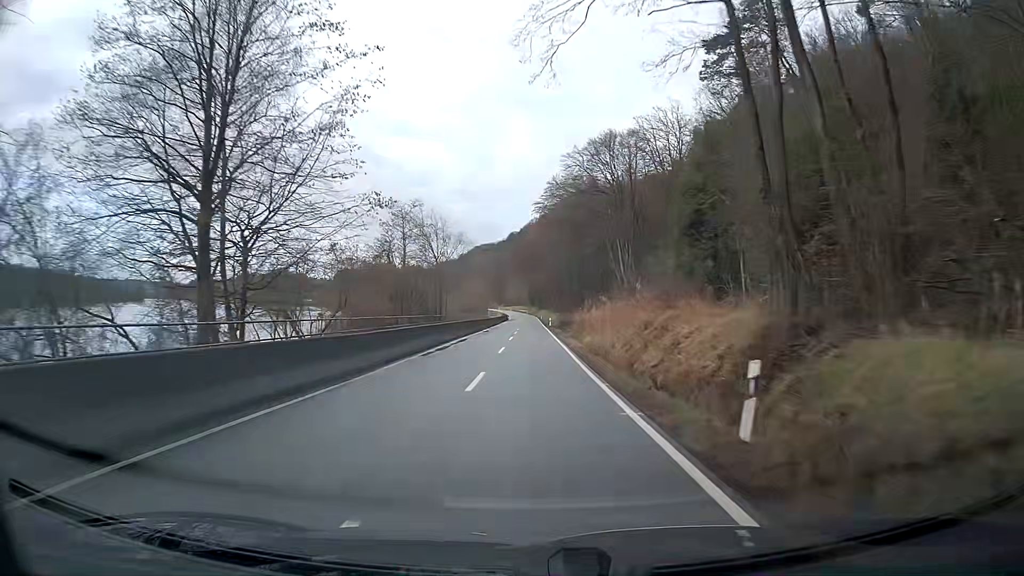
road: secondary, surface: asphalt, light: Day
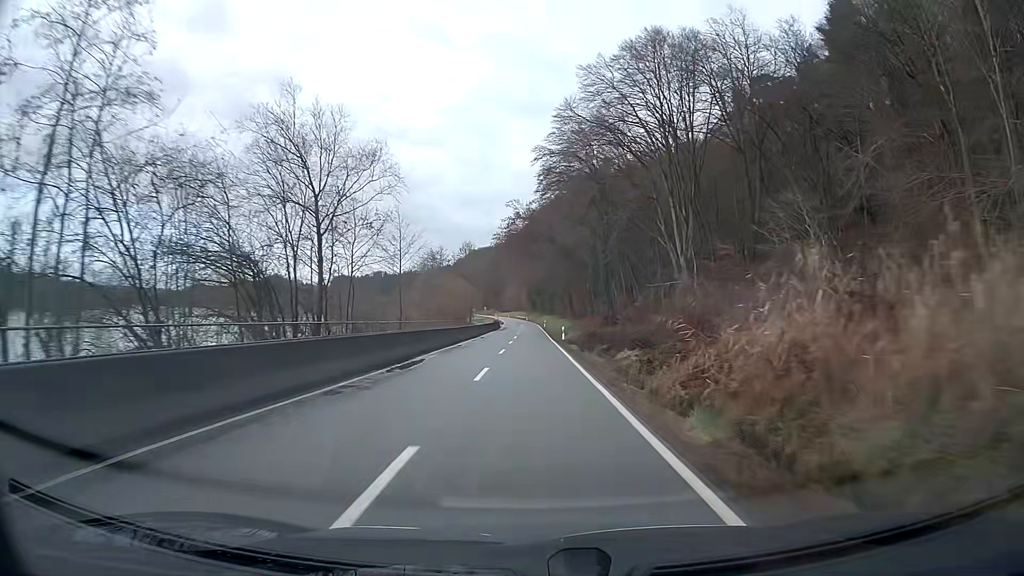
(-0.1, +33.5) m; 0°
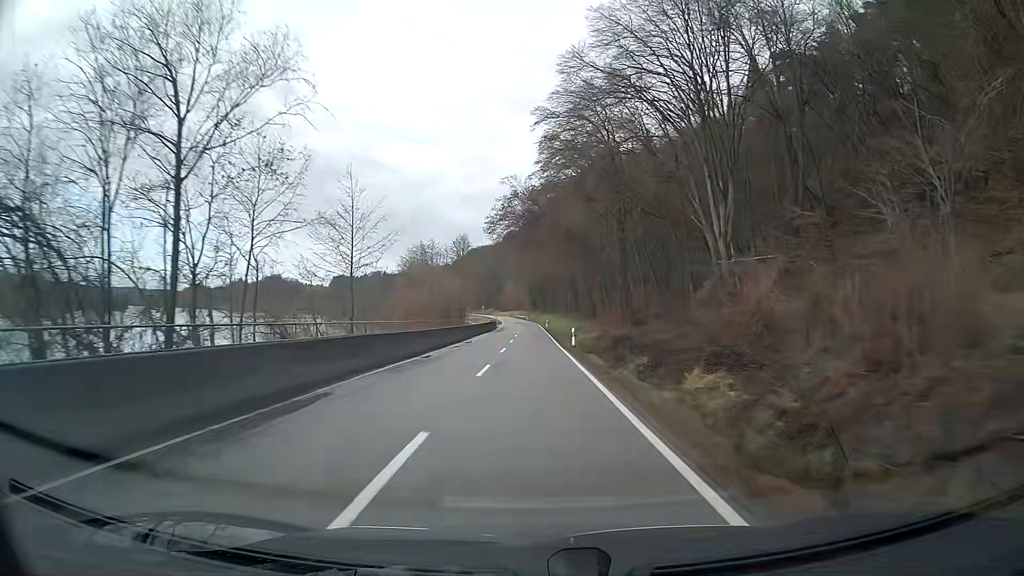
(0.0, +11.1) m; 0°
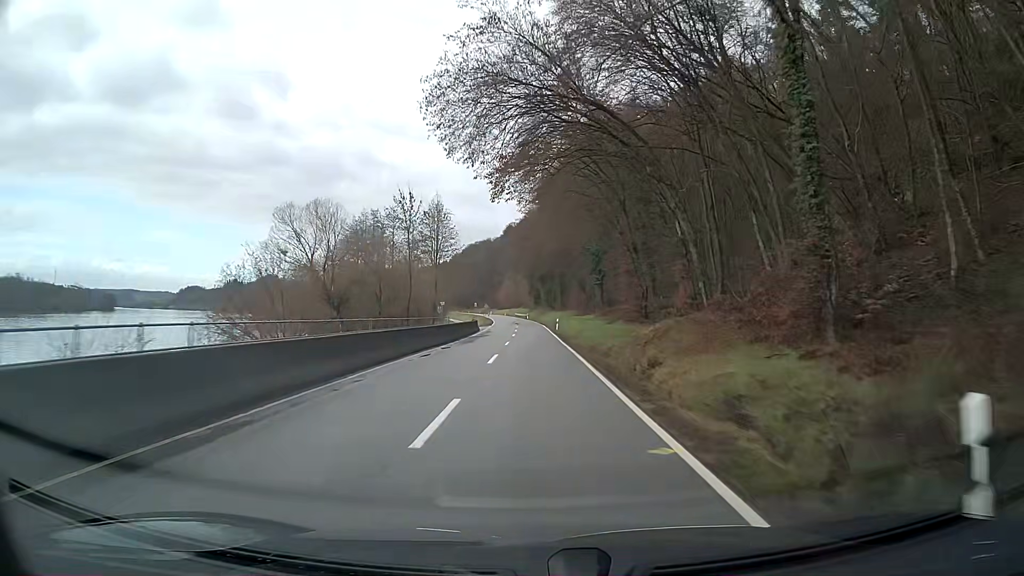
(0.0, +33.1) m; 0°
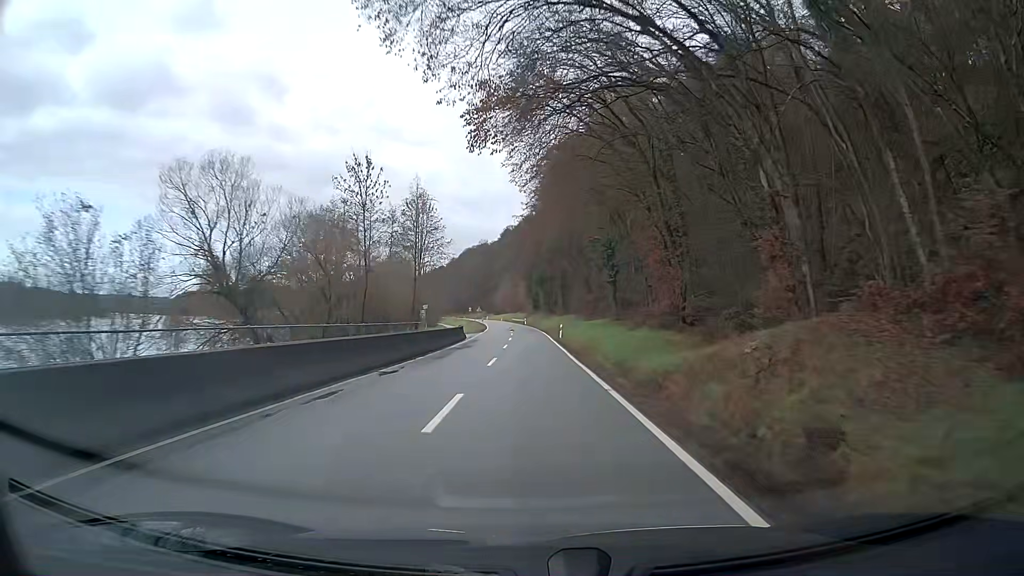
(0.0, +11.0) m; 0°
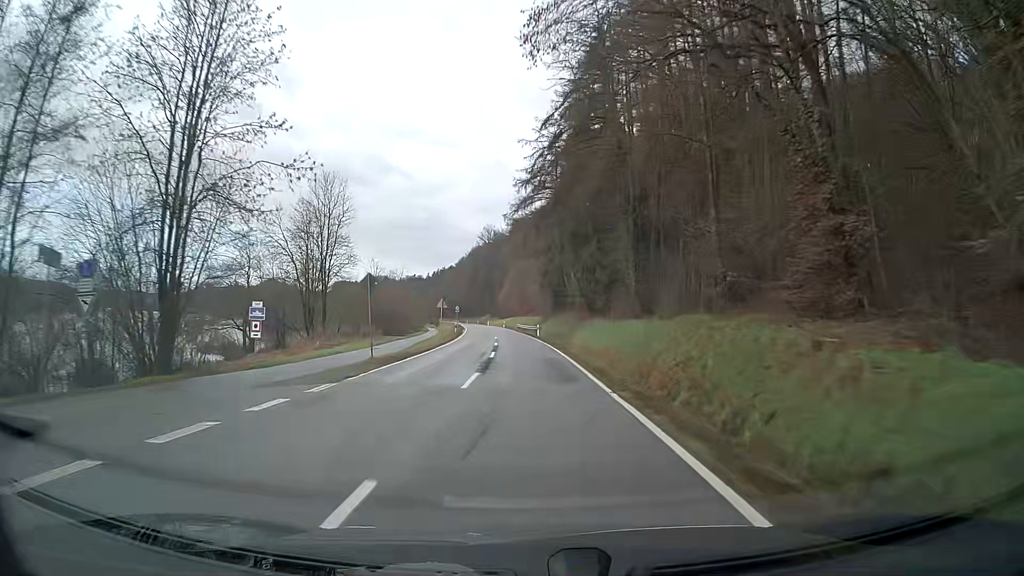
(-0.2, +54.5) m; -2°
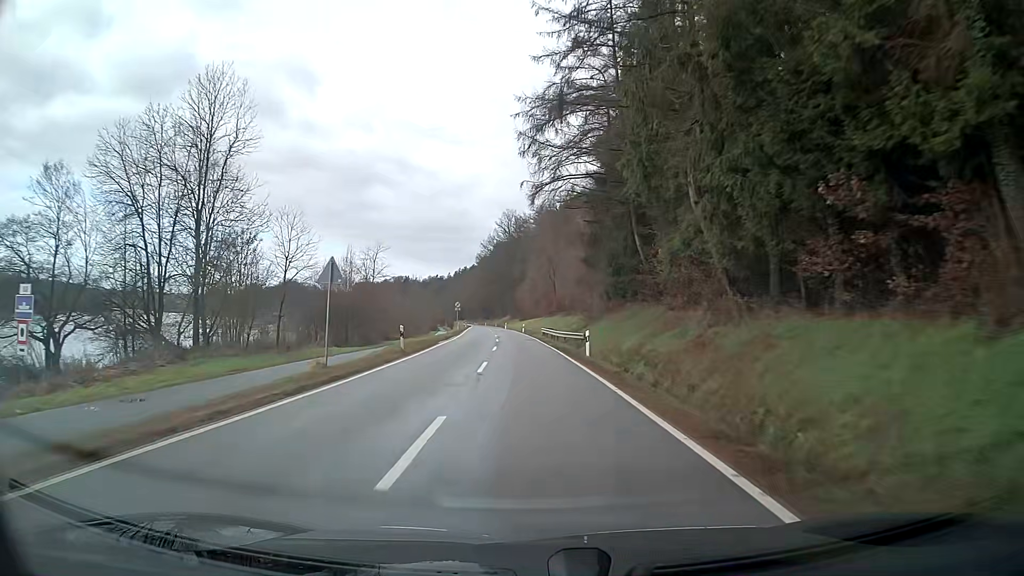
(-0.5, +32.6) m; -2°
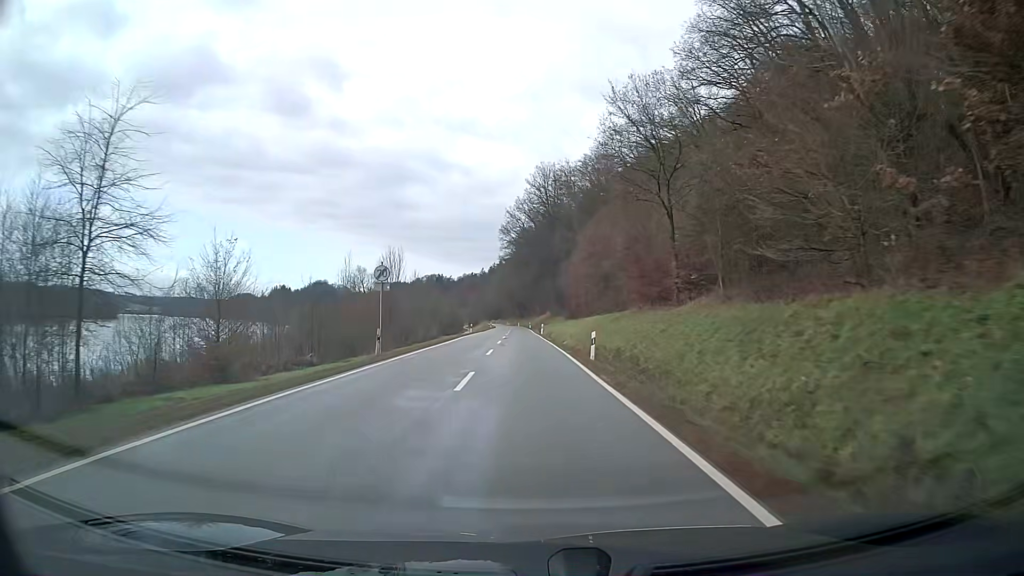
(-1.7, +54.3) m; -3°
